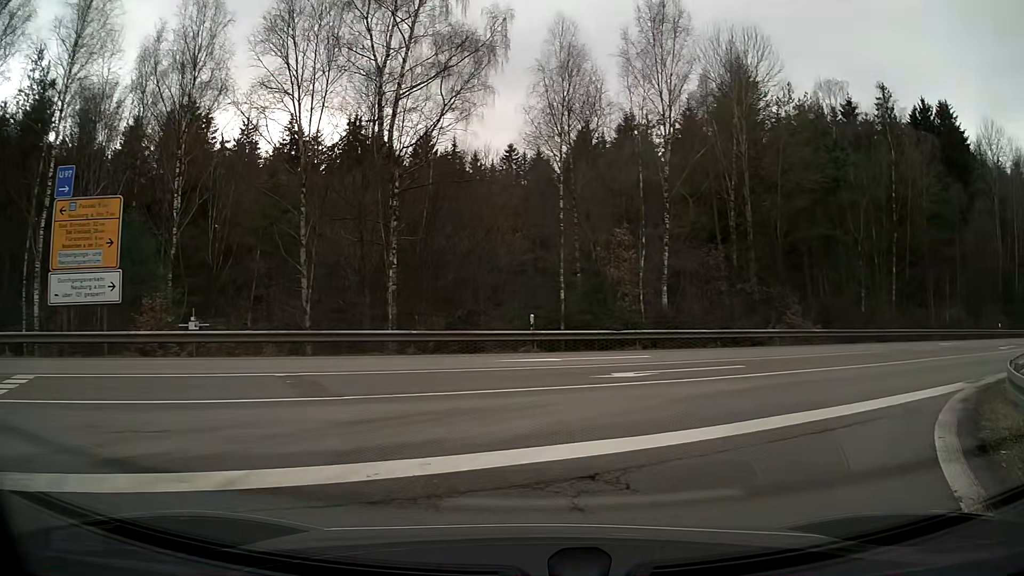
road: motorway_link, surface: asphalt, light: Day
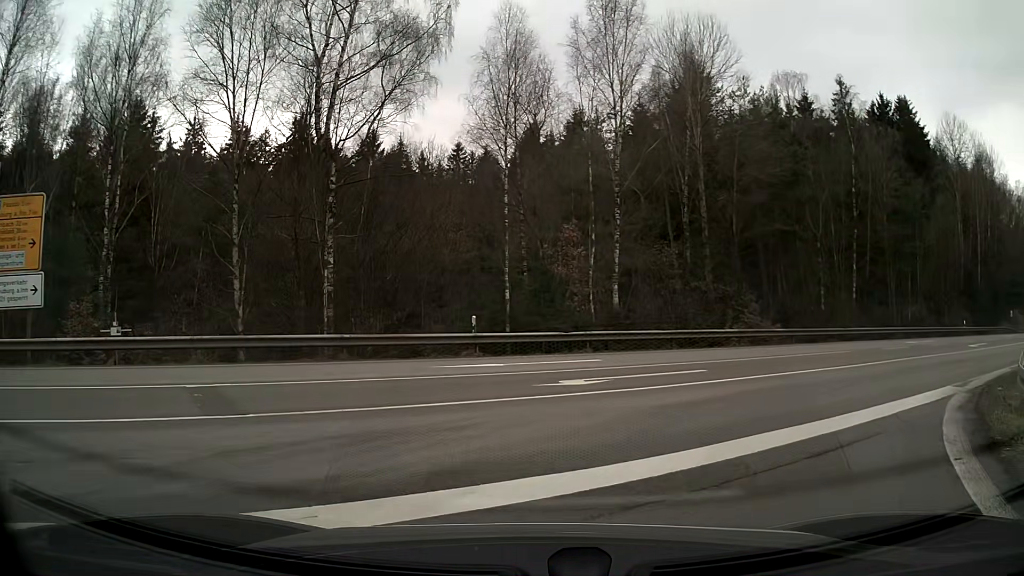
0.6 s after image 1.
(0.0, +1.4) m; +2°
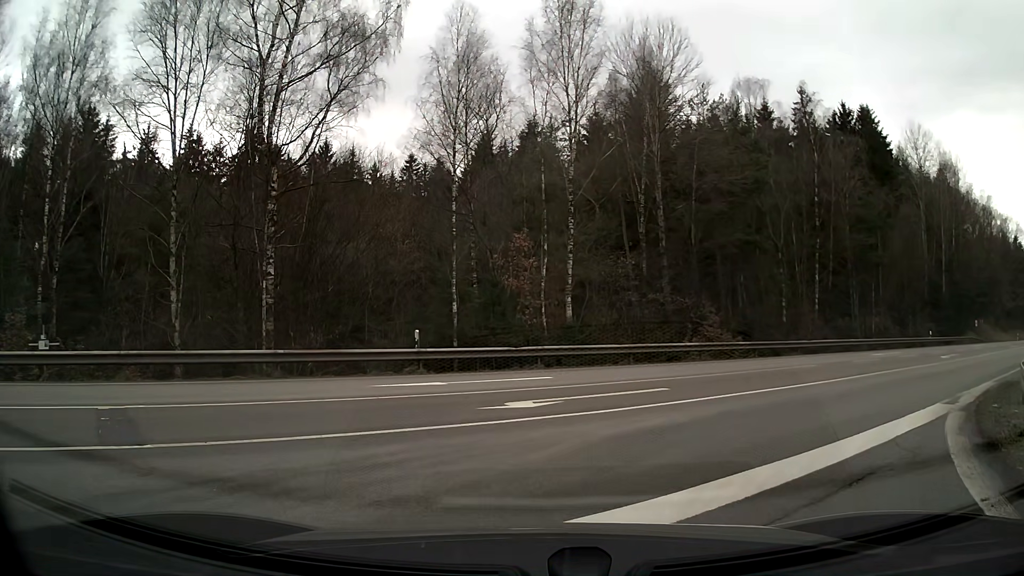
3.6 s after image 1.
(0.0, +1.4) m; +5°
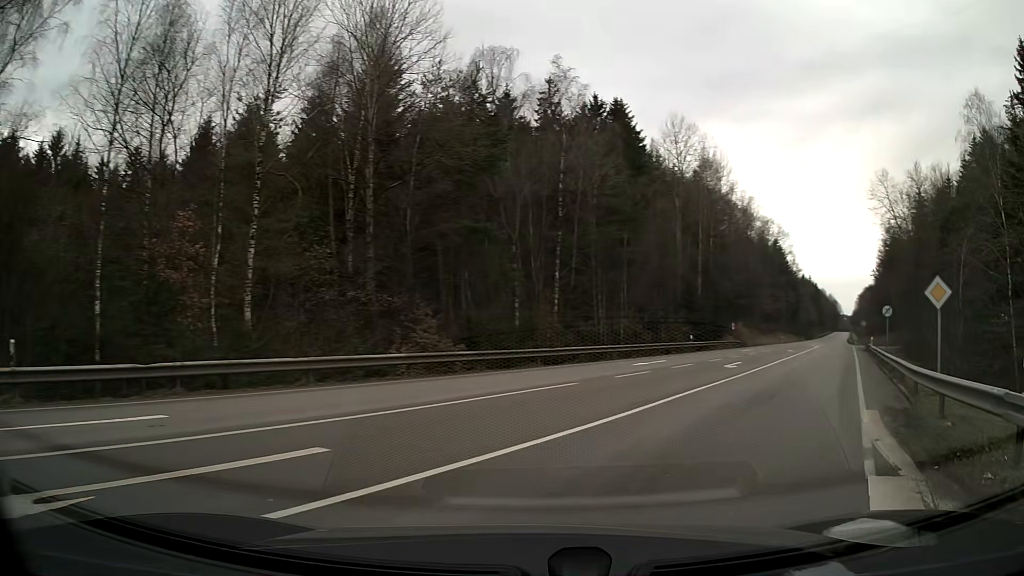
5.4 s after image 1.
(+1.6, +6.7) m; +26°
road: secondary
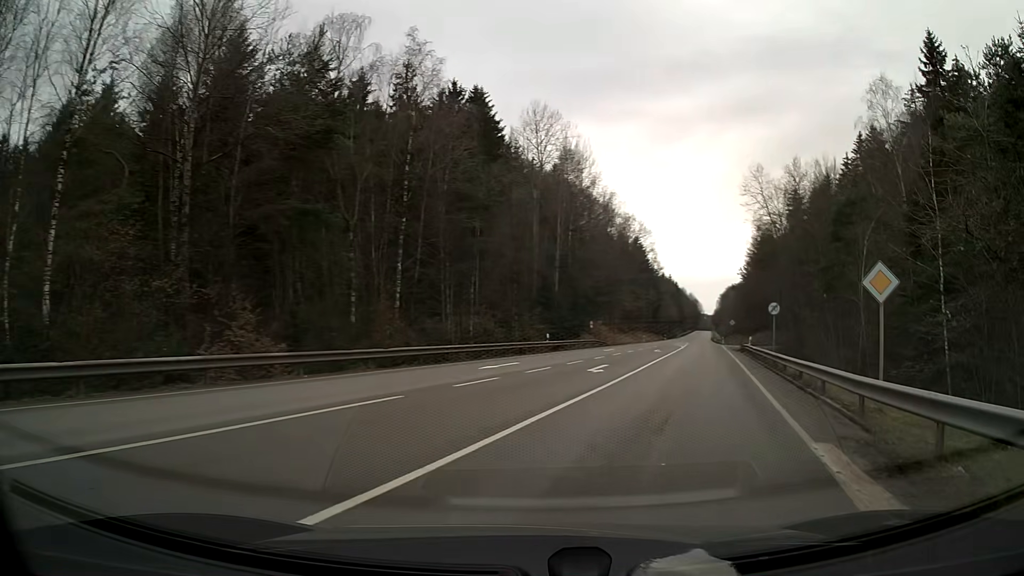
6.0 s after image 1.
(+0.4, +4.1) m; +12°
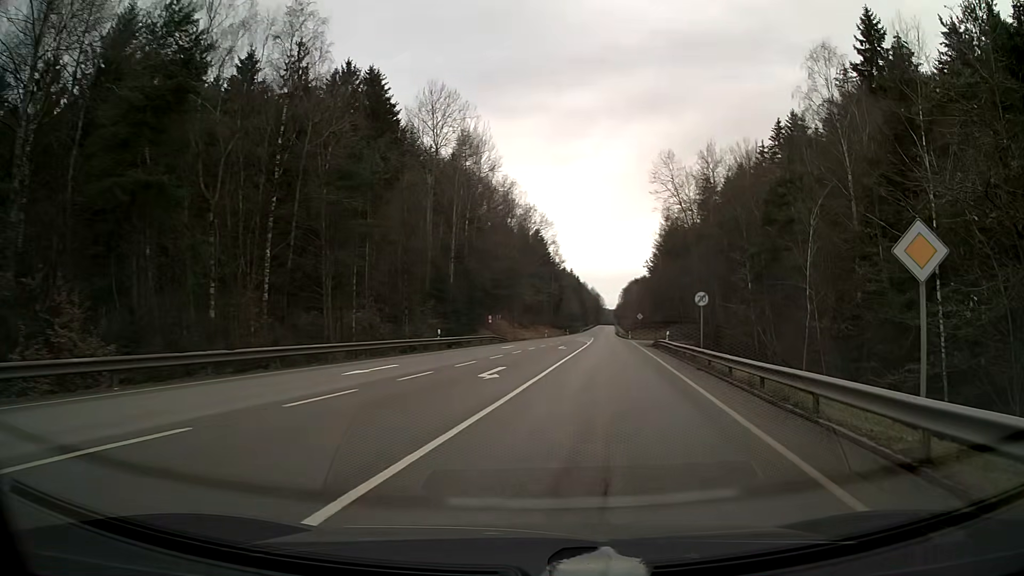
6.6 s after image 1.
(+0.2, +5.0) m; +5°
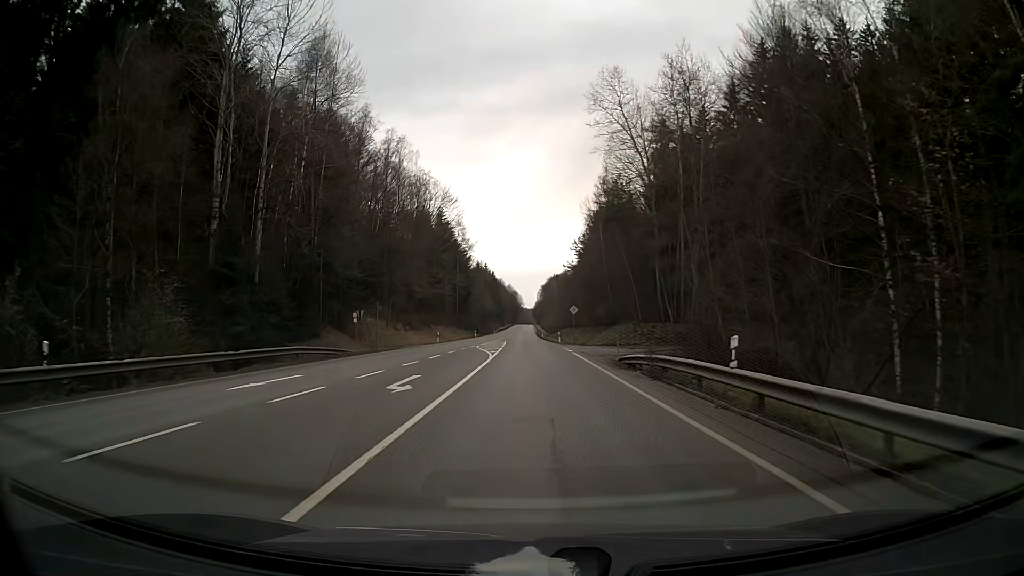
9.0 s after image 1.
(+2.5, +29.1) m; +6°
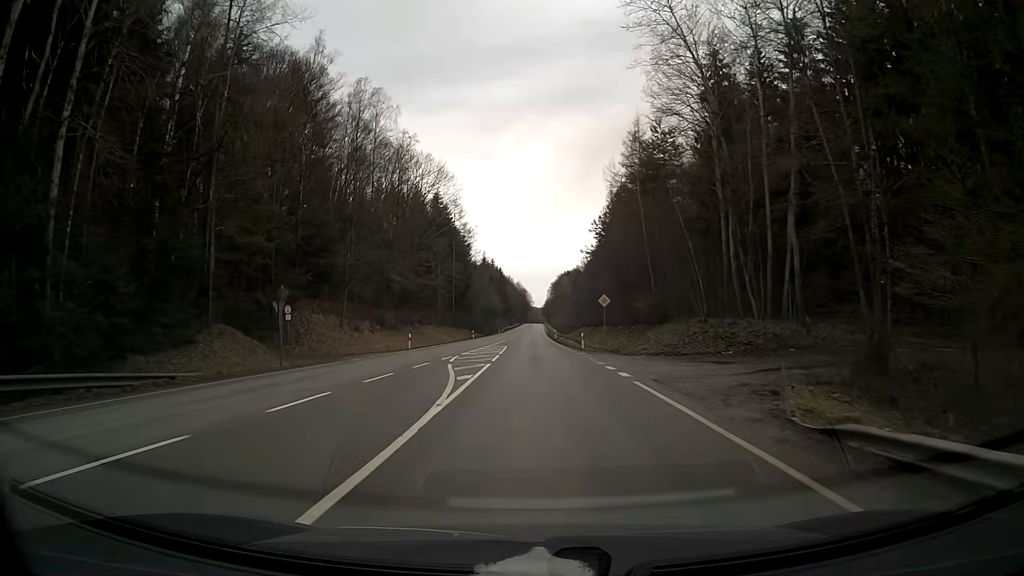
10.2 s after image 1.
(-0.1, +19.7) m; -1°
